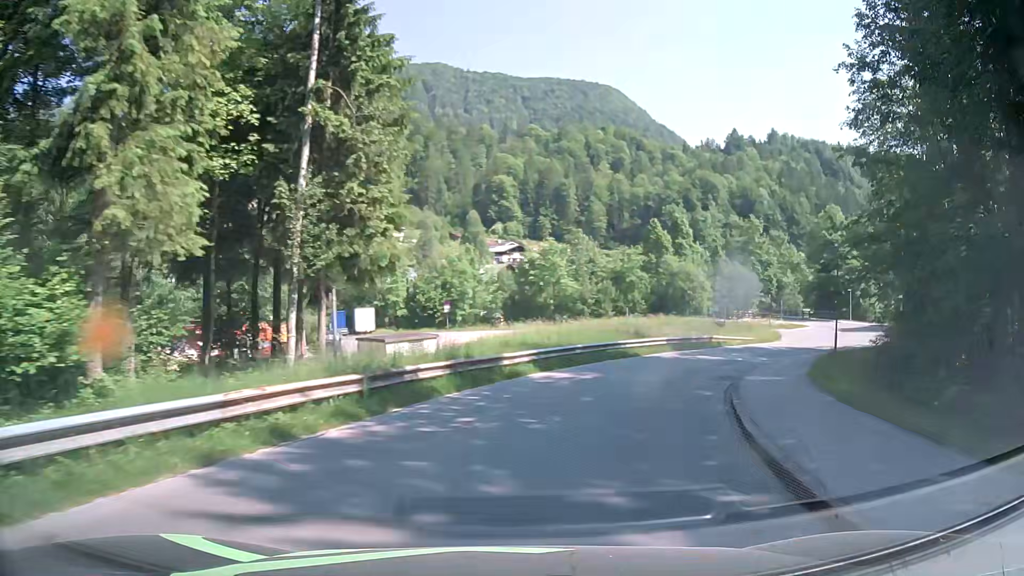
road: tertiary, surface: asphalt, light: Day
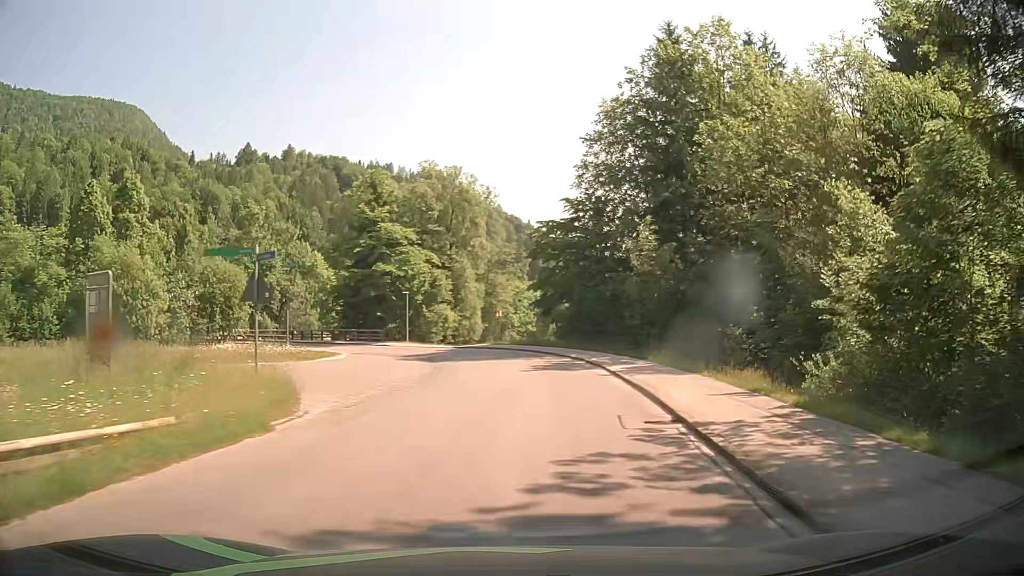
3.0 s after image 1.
(+13.0, +32.6) m; +43°
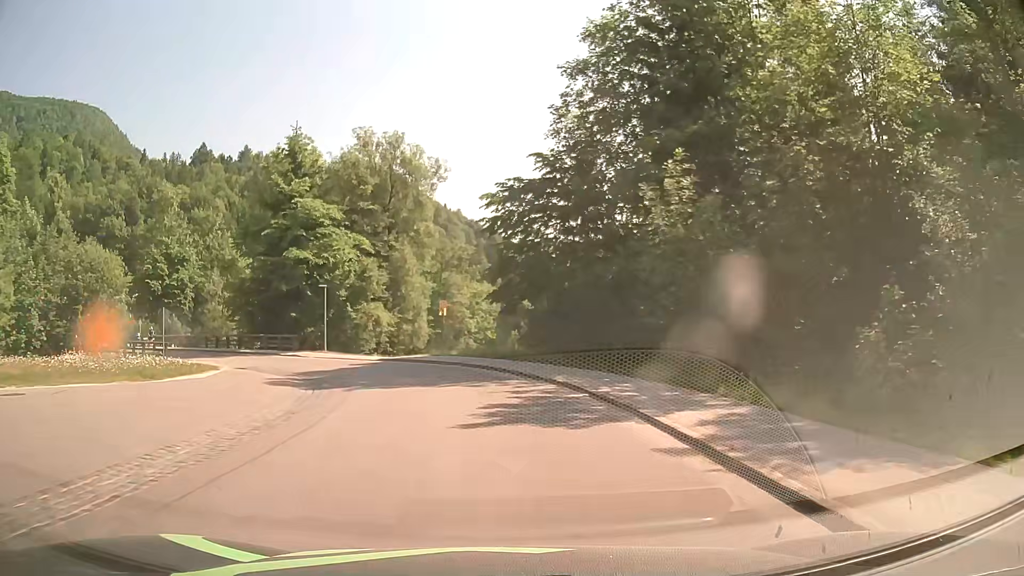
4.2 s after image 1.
(+0.7, +13.3) m; +3°
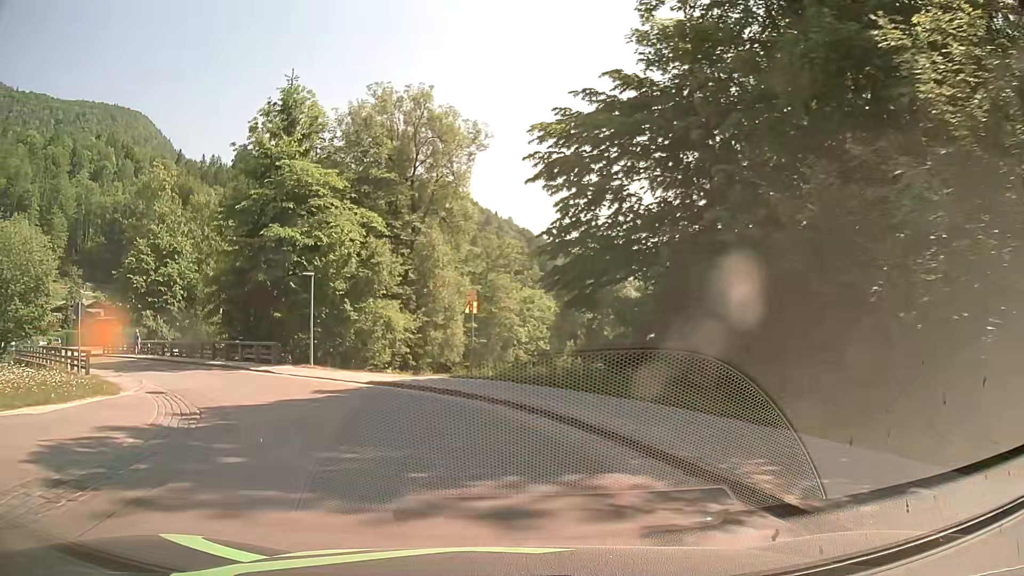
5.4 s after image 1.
(-0.1, +12.1) m; -3°
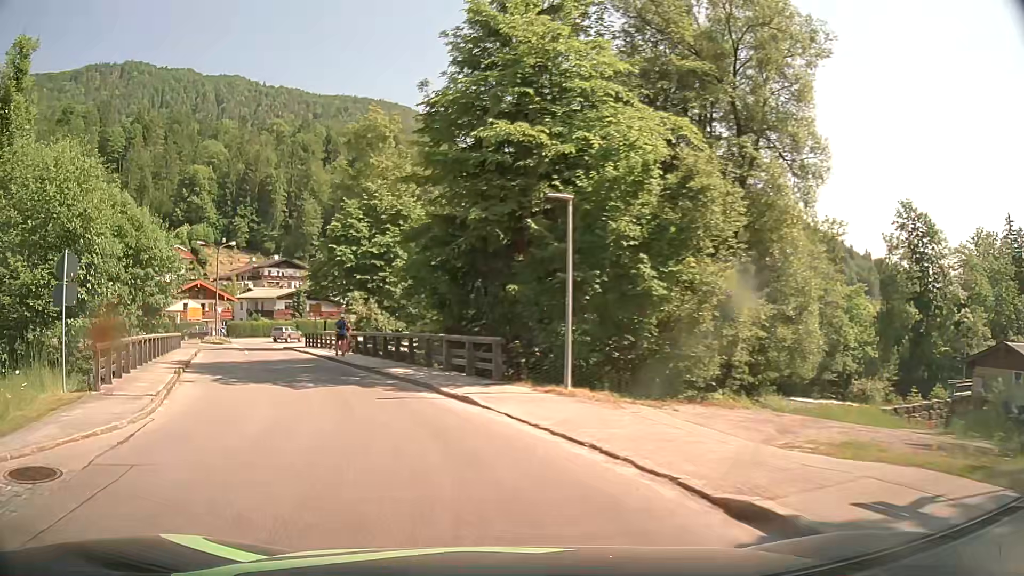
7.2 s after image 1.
(-2.9, +15.1) m; -25°
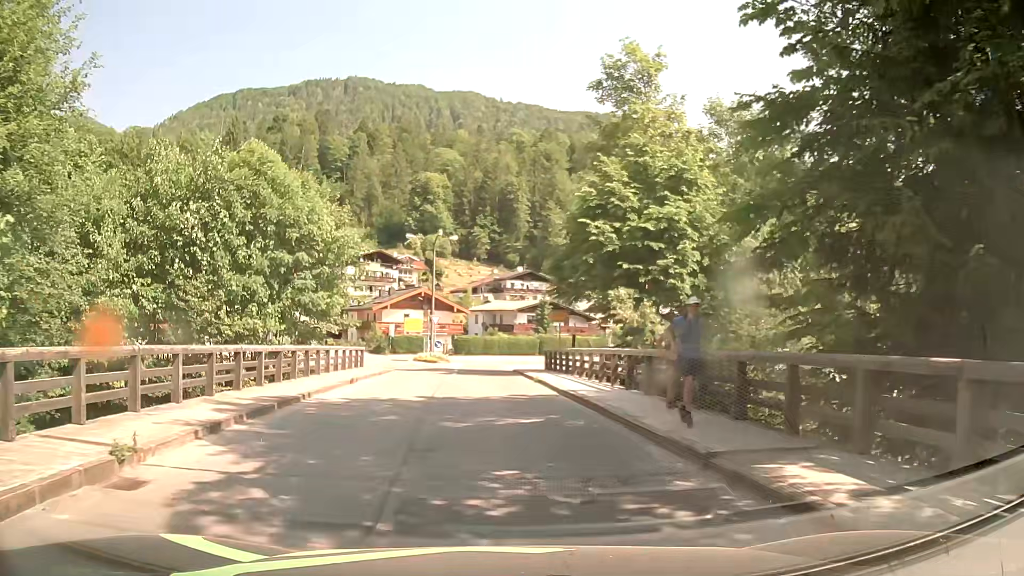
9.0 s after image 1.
(-3.0, +13.7) m; -22°
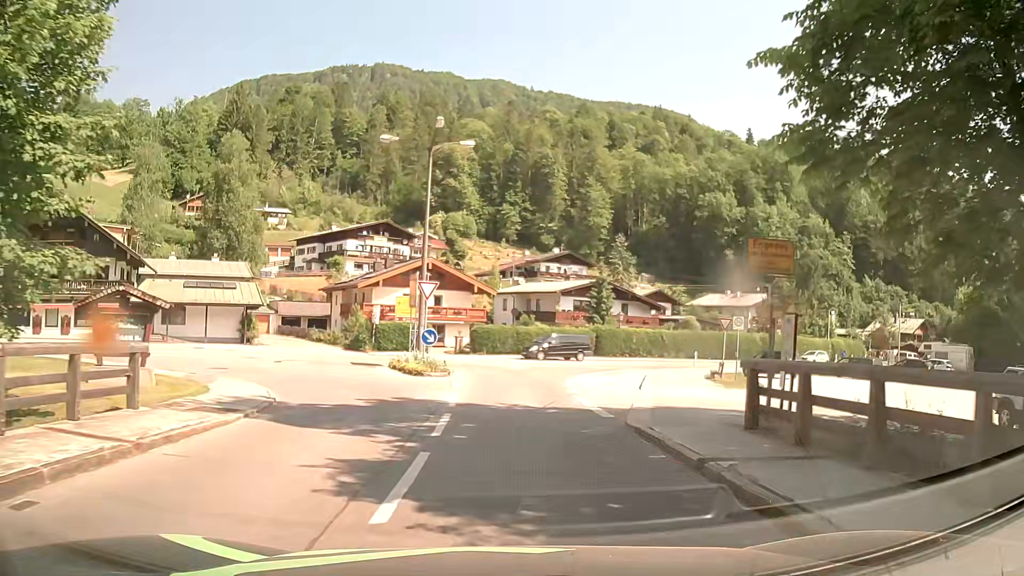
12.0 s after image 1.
(-1.0, +24.7) m; -2°
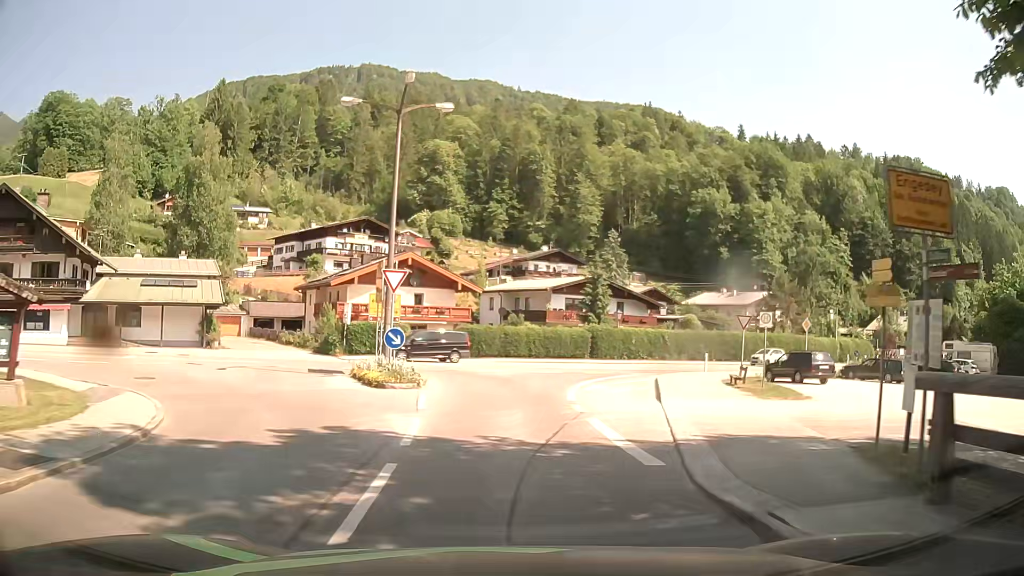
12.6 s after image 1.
(0.0, +5.0) m; +1°
